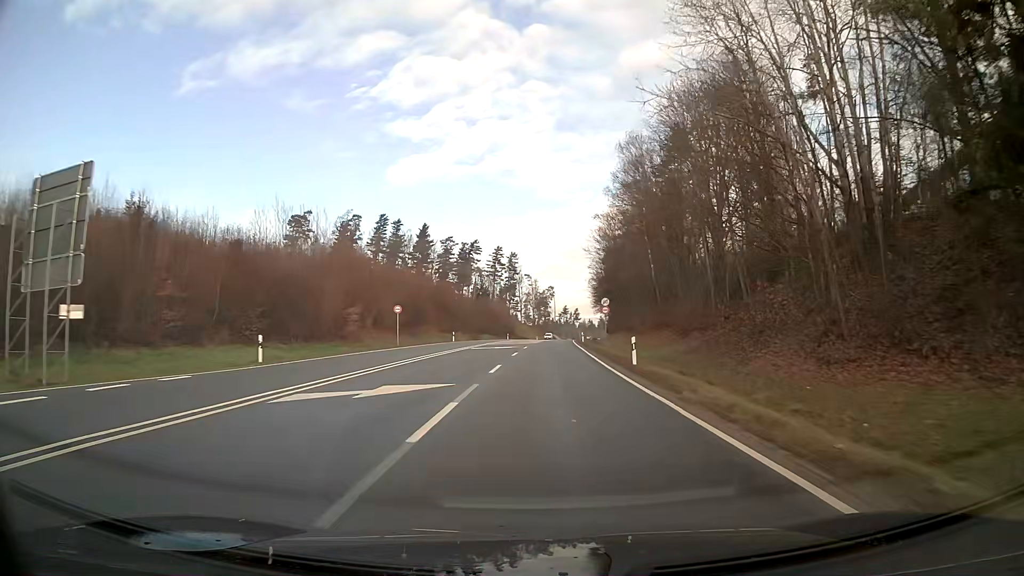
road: primary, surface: asphalt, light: Day
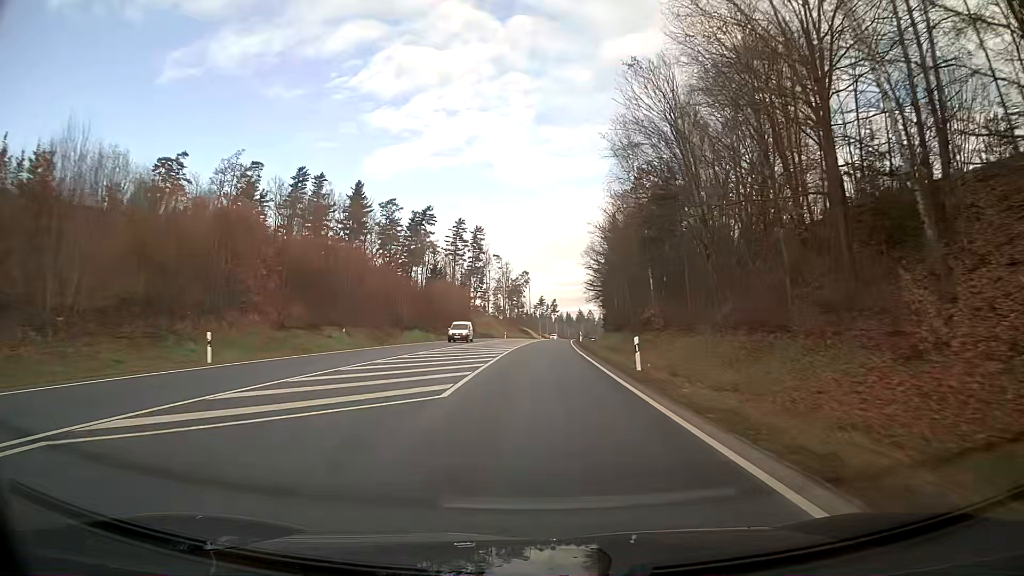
(+1.0, +50.4) m; +2°
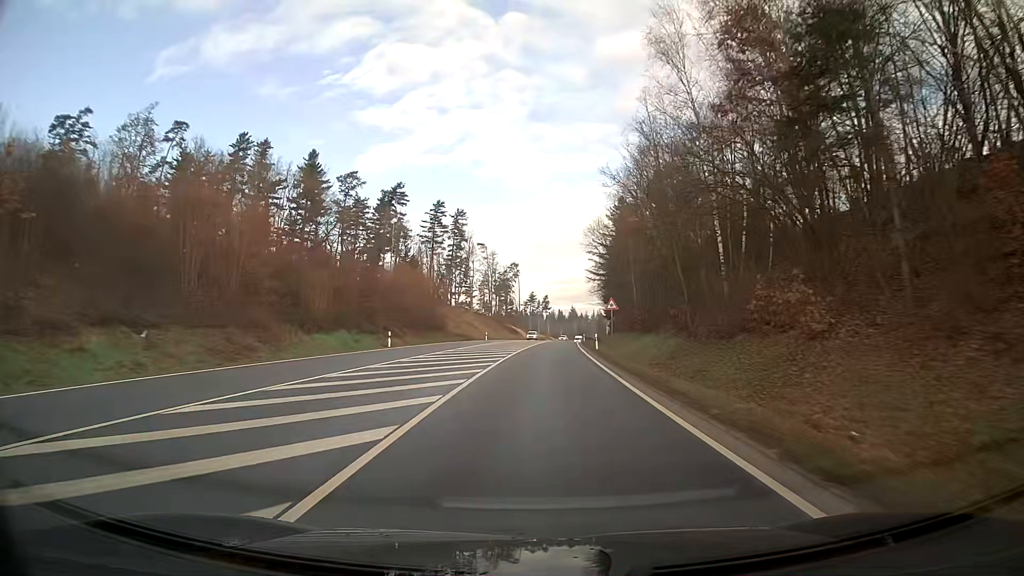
(+0.2, +26.6) m; +1°
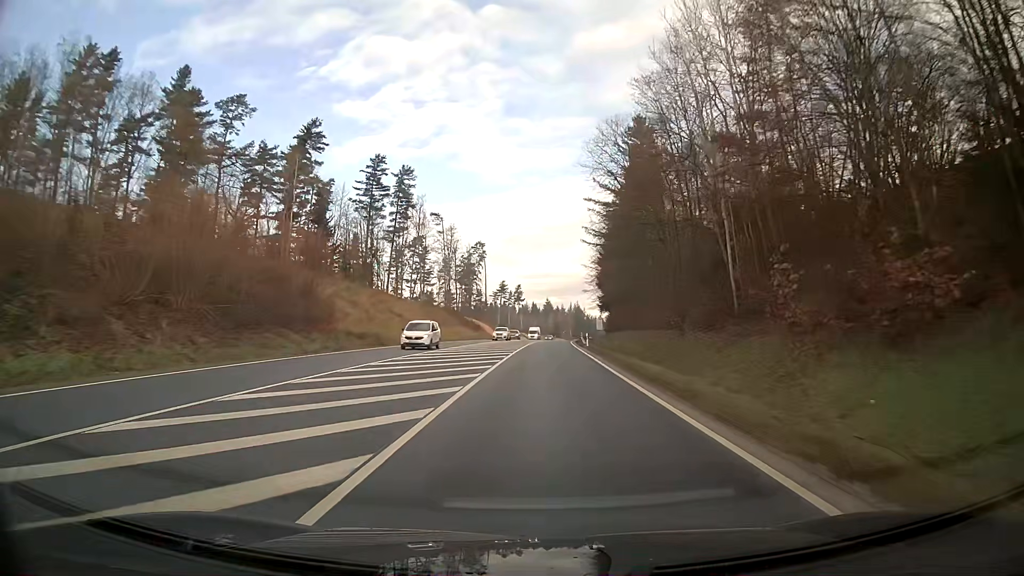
(+0.9, +42.7) m; +2°
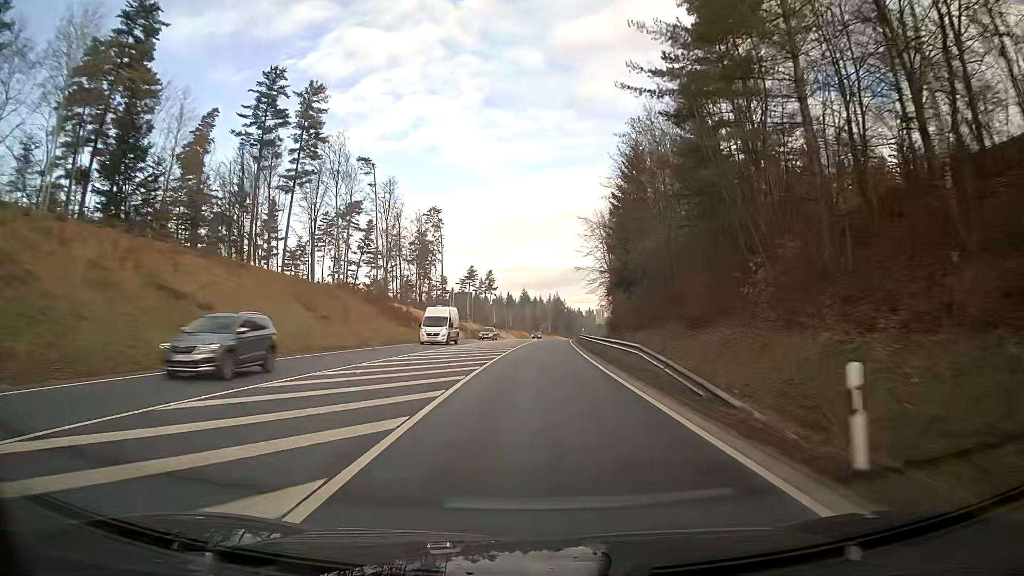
(+0.9, +45.8) m; +2°
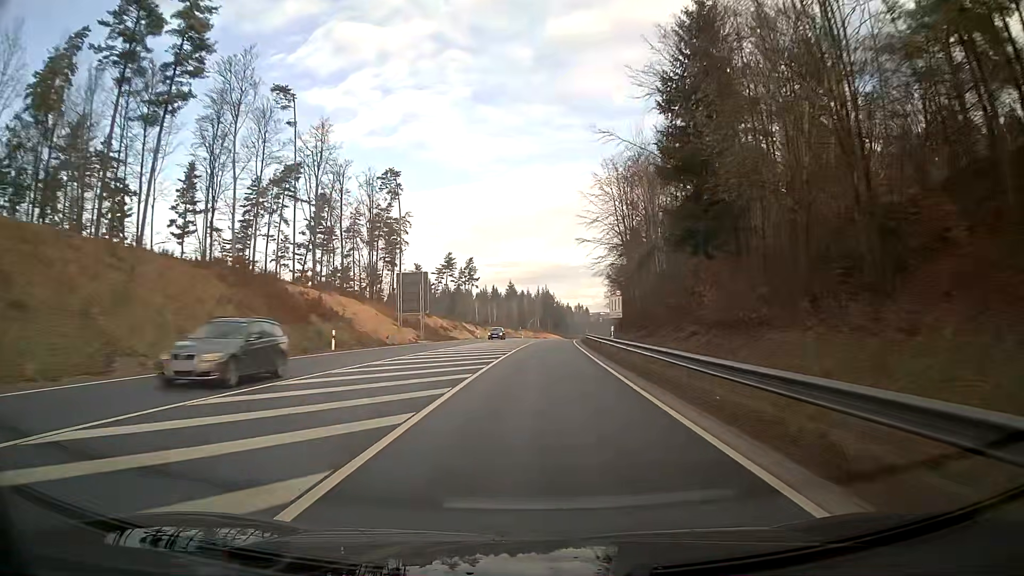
(+0.3, +31.9) m; +1°
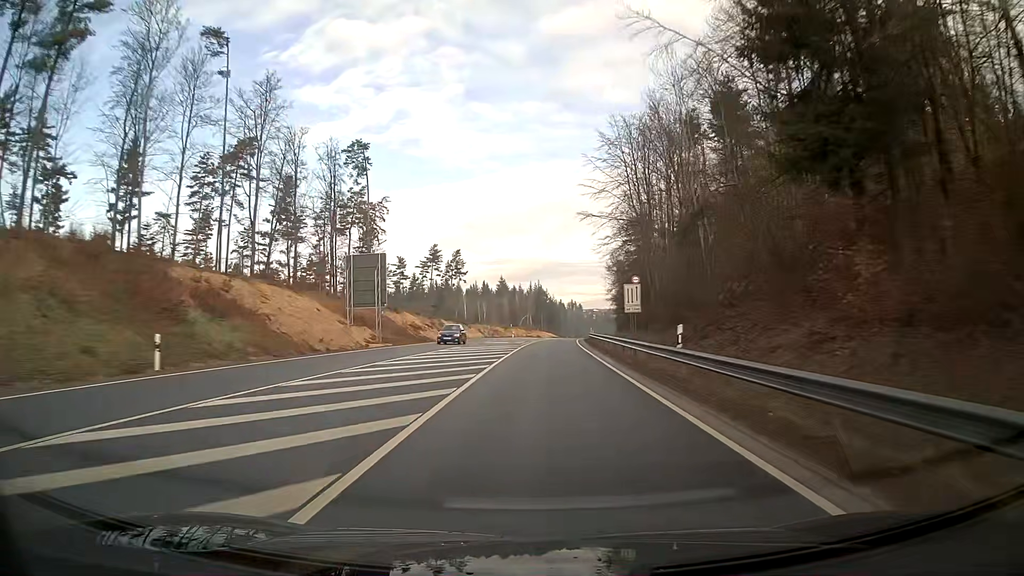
(+0.1, +16.3) m; +1°
